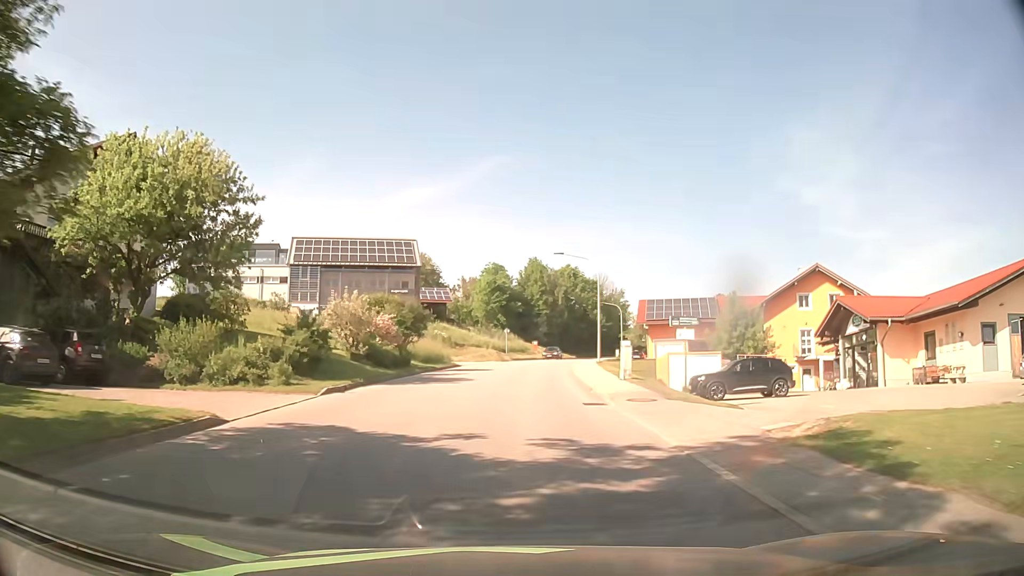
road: tertiary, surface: asphalt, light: Day
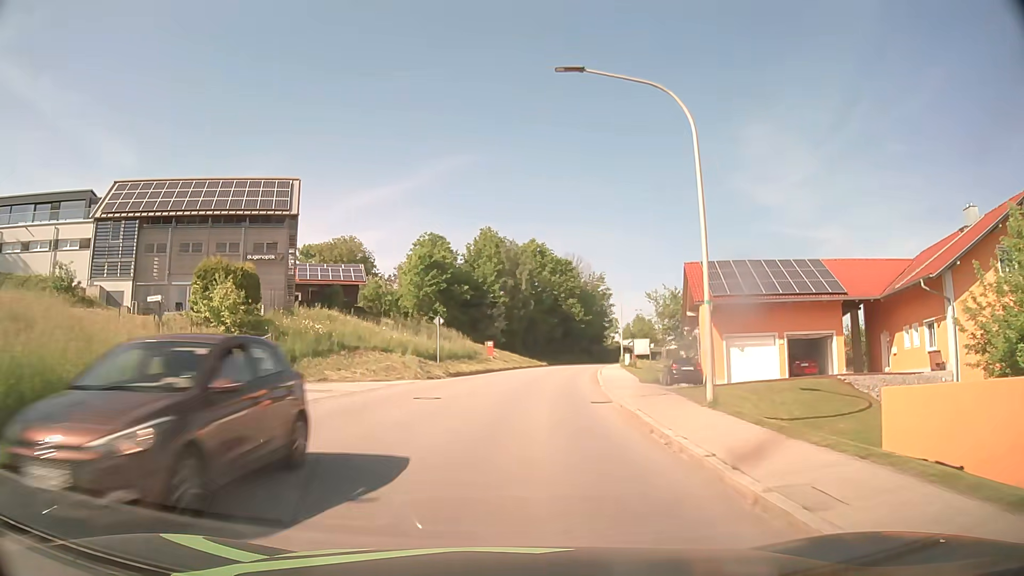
(+0.9, +30.5) m; +4°
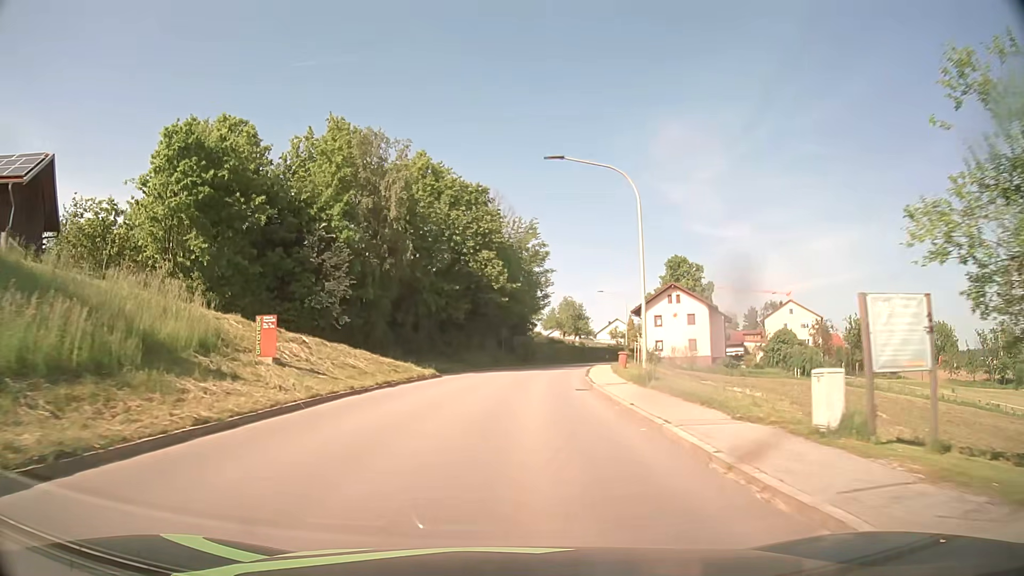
(+2.6, +38.1) m; +8°
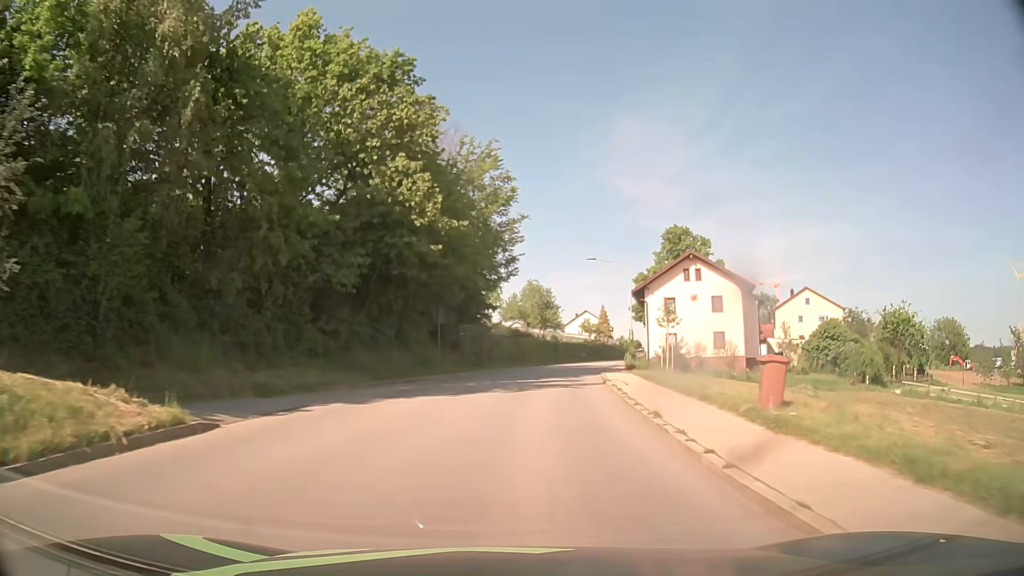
(+0.8, +23.1) m; +4°
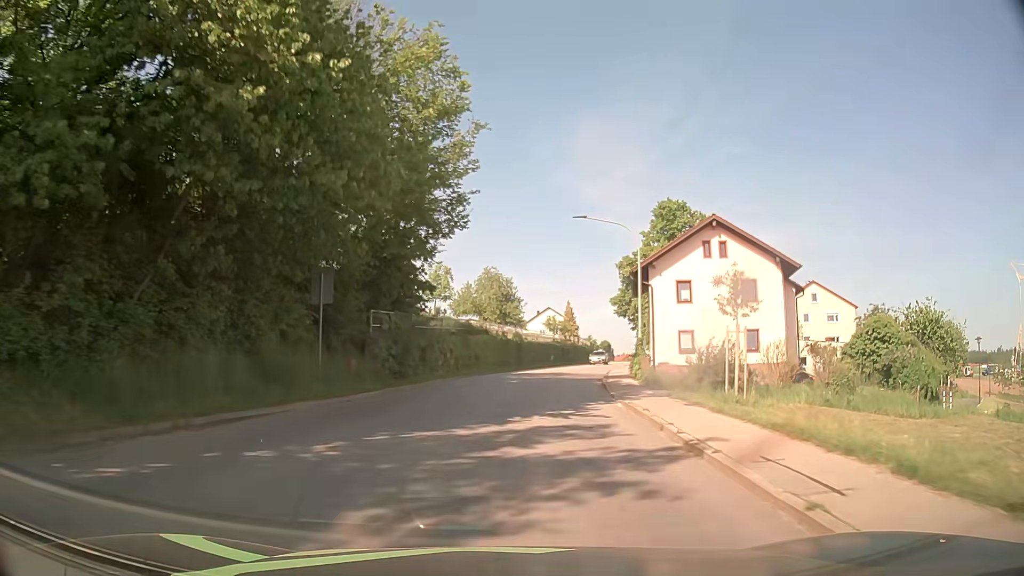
(+0.4, +15.4) m; +4°
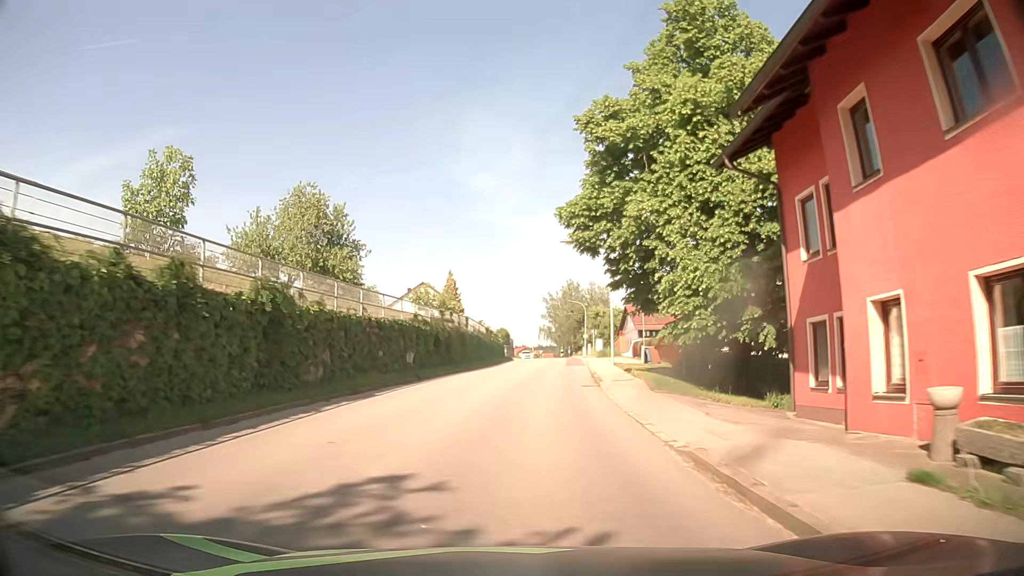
(+3.3, +38.2) m; +10°
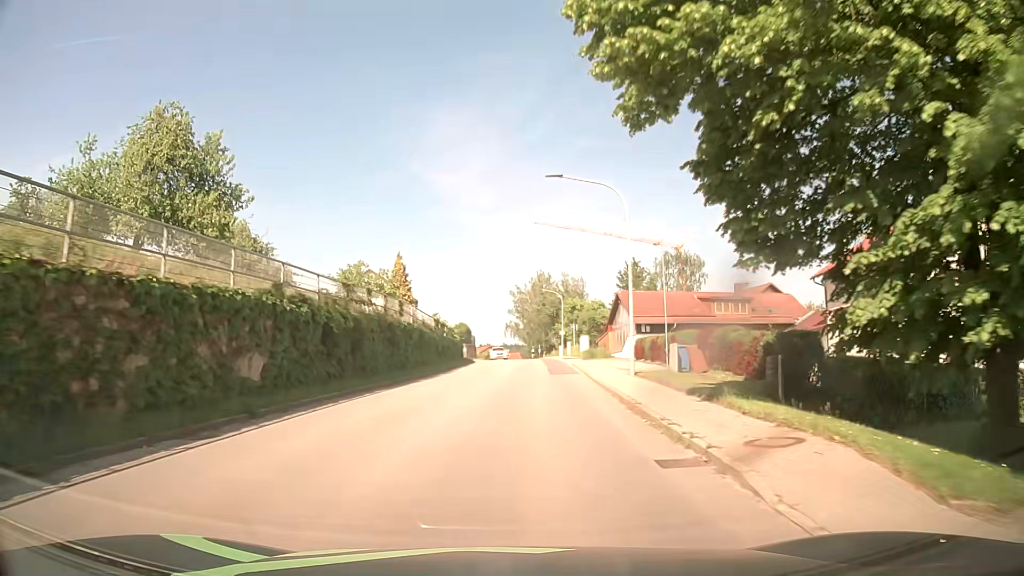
(+0.5, +15.3) m; +3°
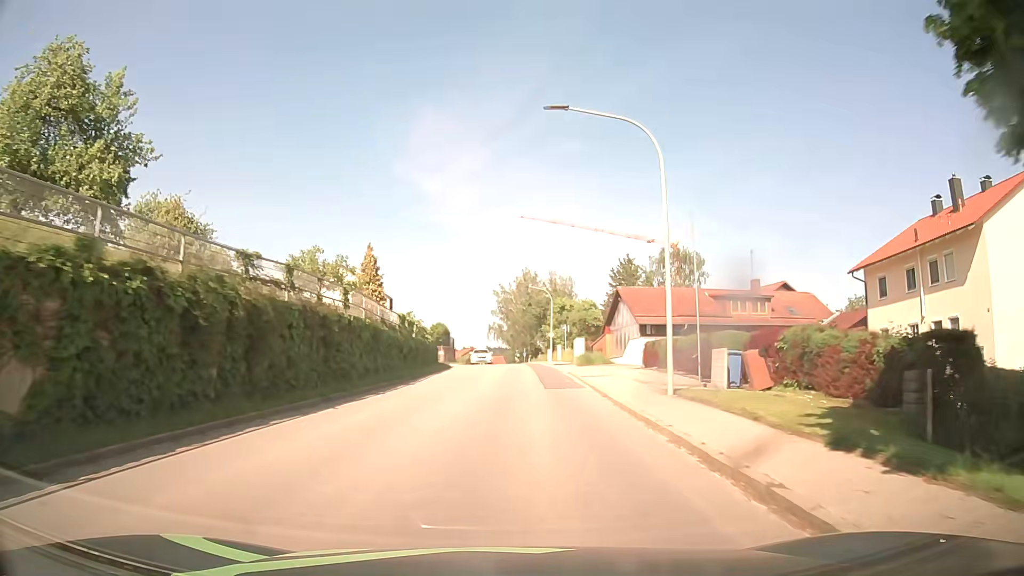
(+0.1, +7.7) m; +2°
(0, +10) (0, +20) (+1, +30) (+1, +40) (+1, +50) (+1, +60) (0, +70) (0, +80) (-2, +90) (-3, +100) m
